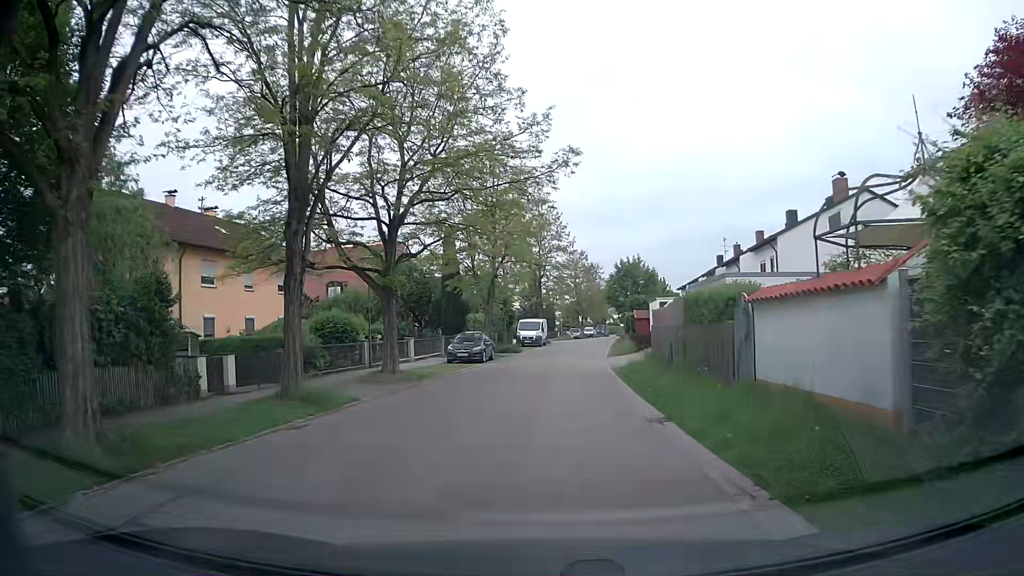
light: Day
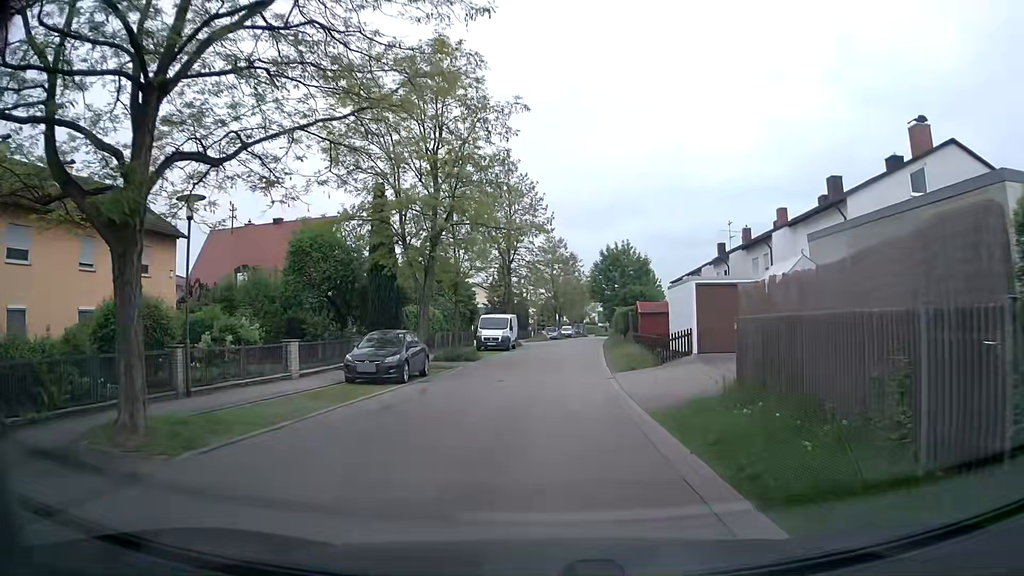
(+0.1, +13.2) m; +2°
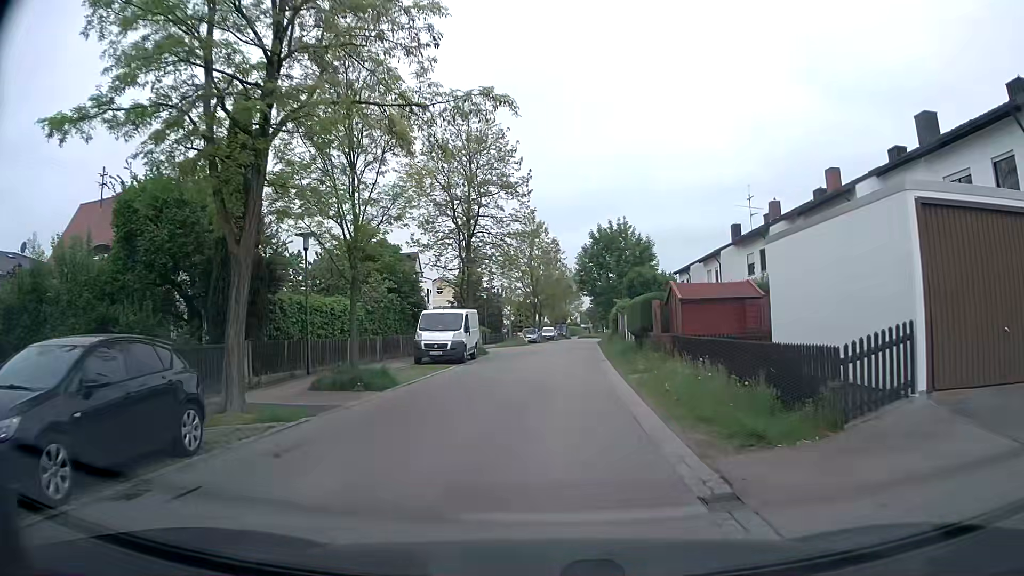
(+0.3, +14.1) m; +2°
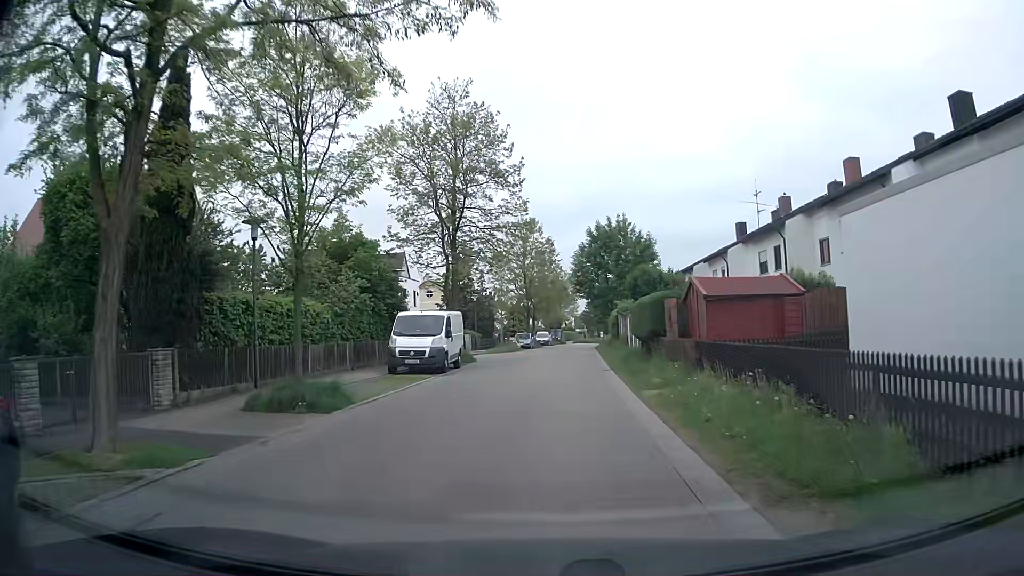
(0.0, +3.6) m; 0°
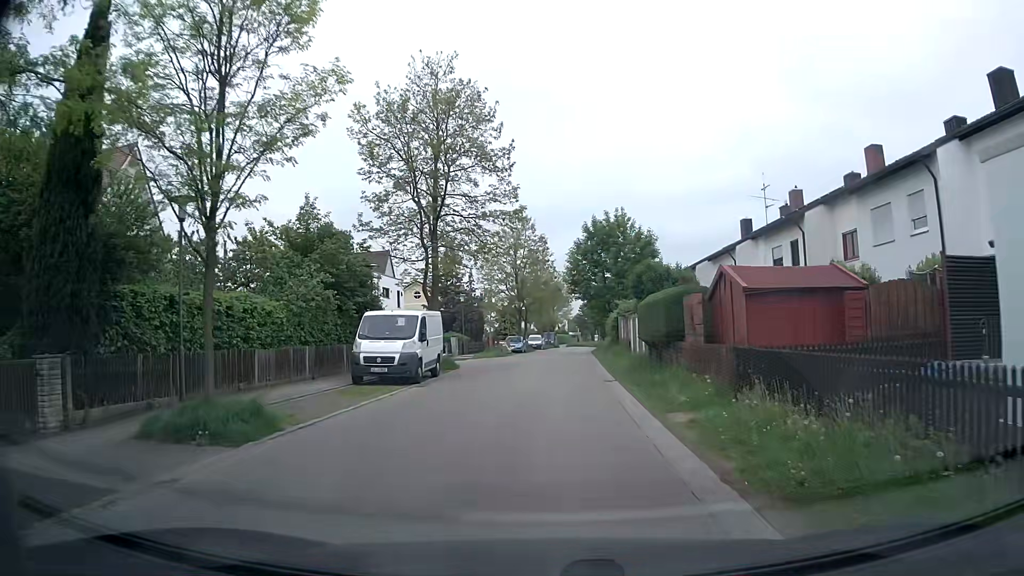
(0.0, +3.7) m; +1°
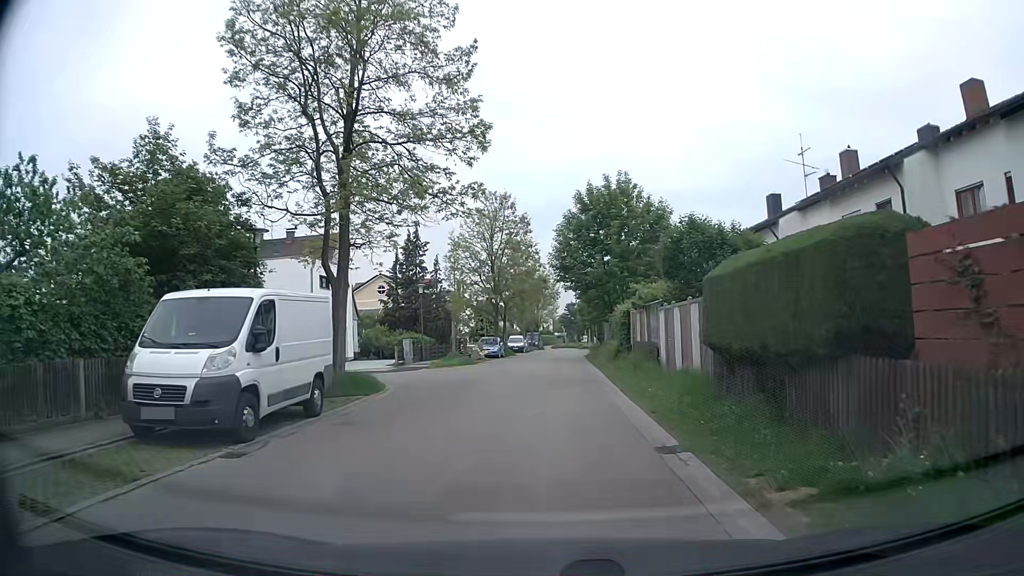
(+0.1, +10.9) m; +1°
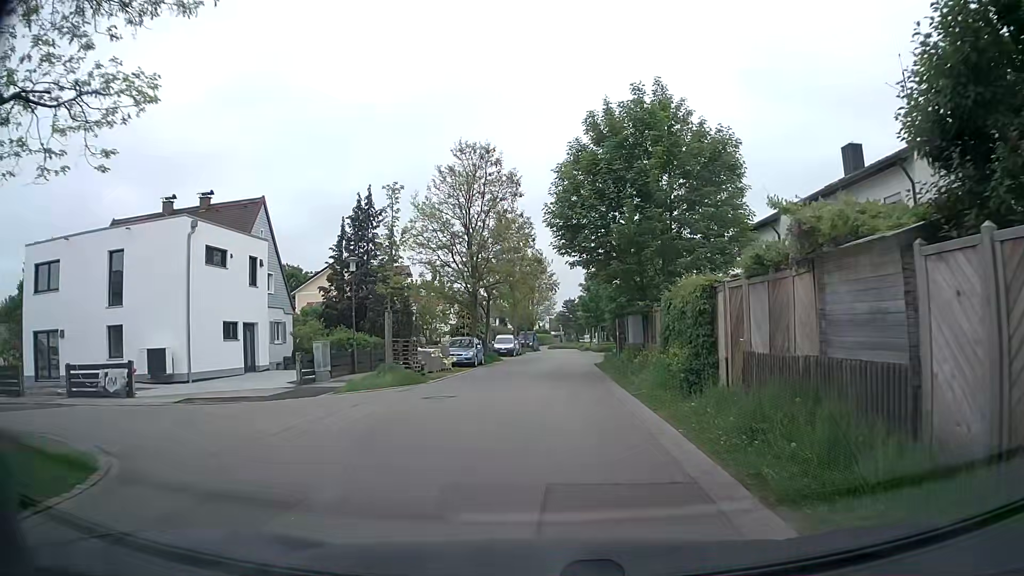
(+0.1, +13.4) m; 0°
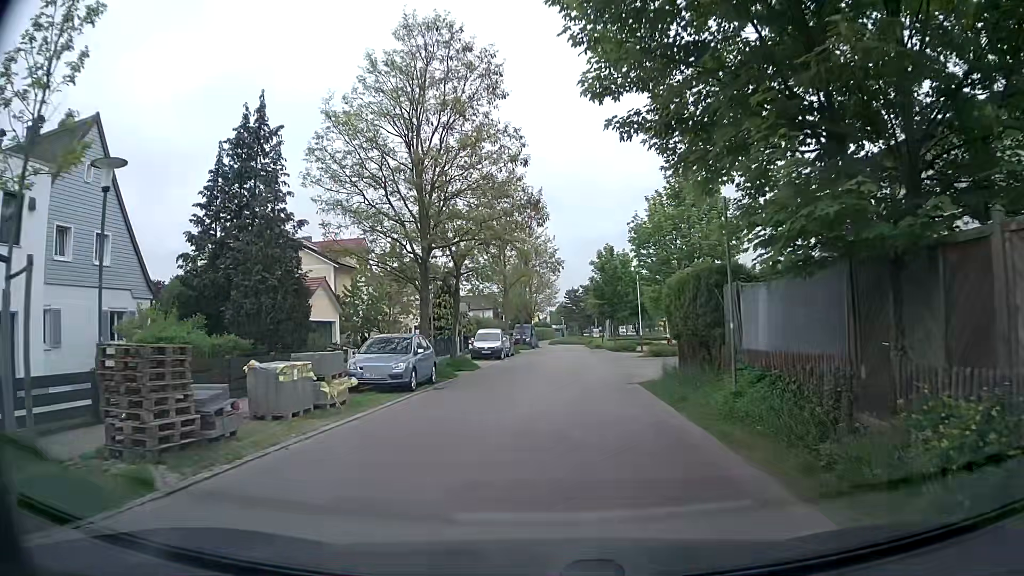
(+0.2, +15.9) m; 0°
